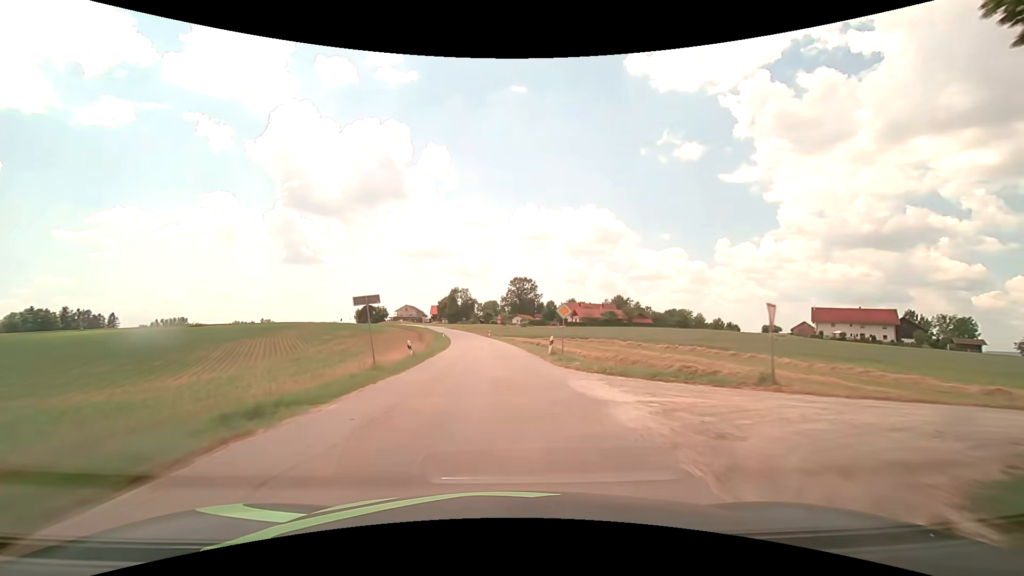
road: tertiary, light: Day
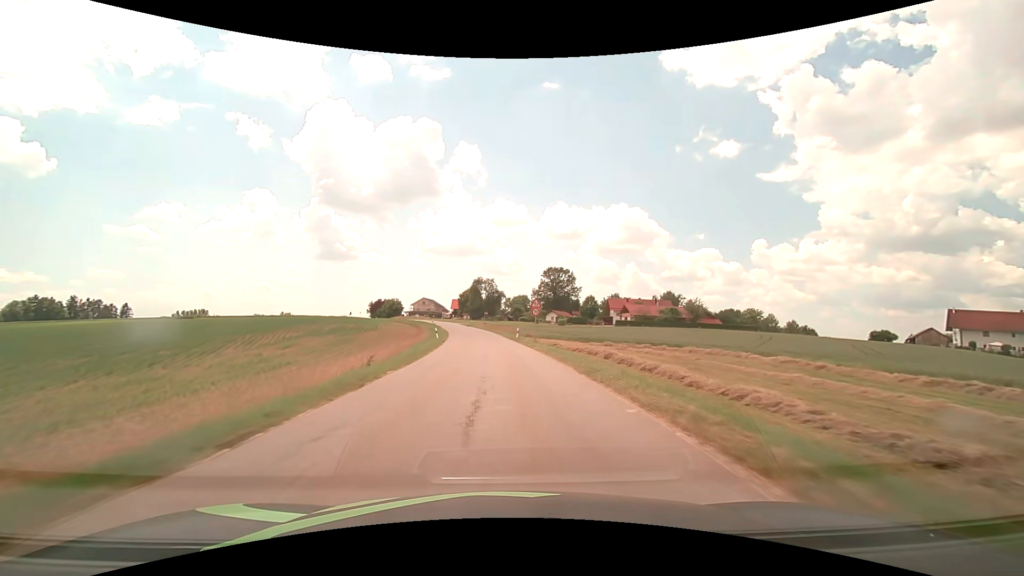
(-1.1, +32.2) m; -4°
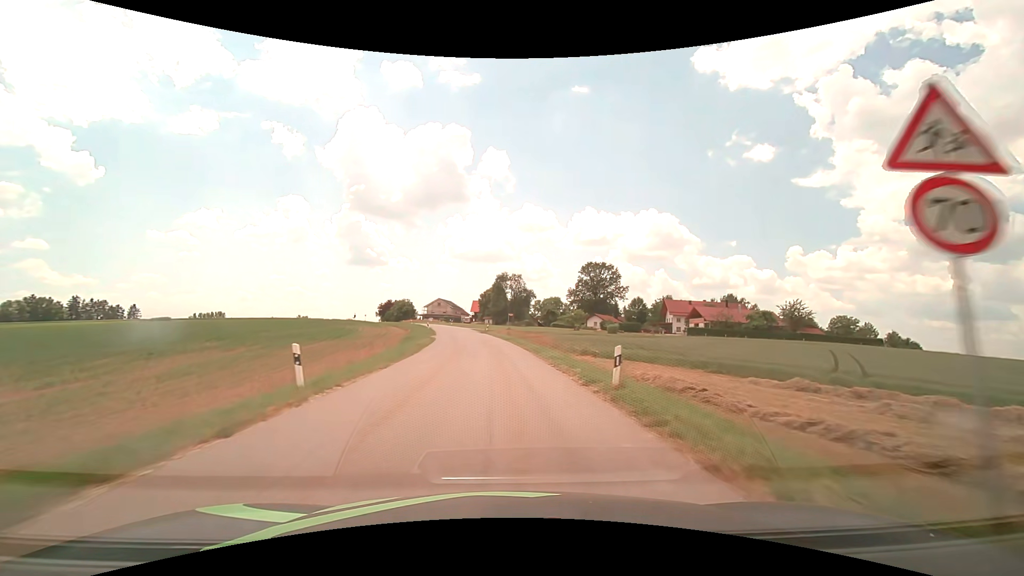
(-0.8, +32.0) m; -3°
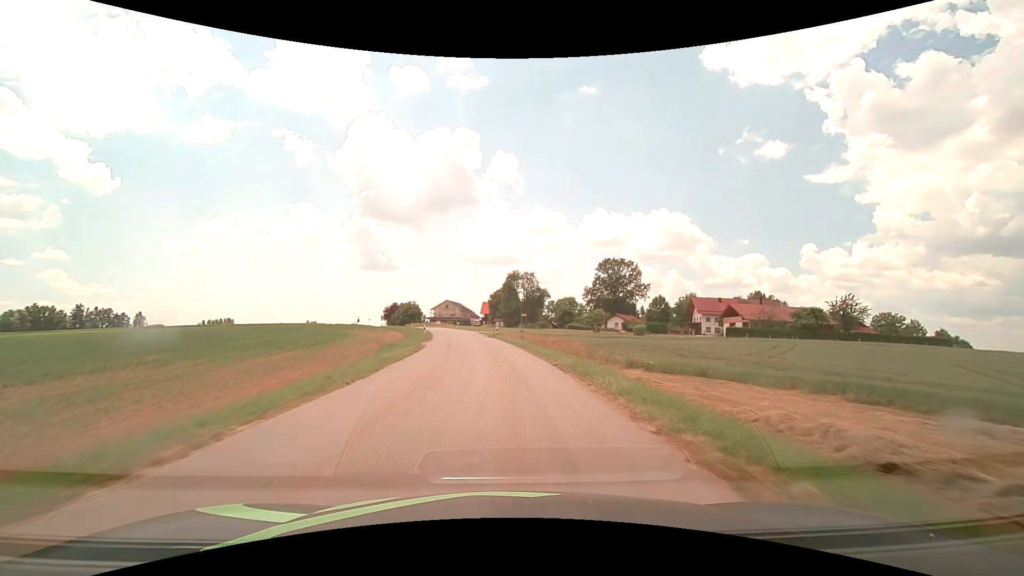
(-0.1, +10.6) m; -2°
